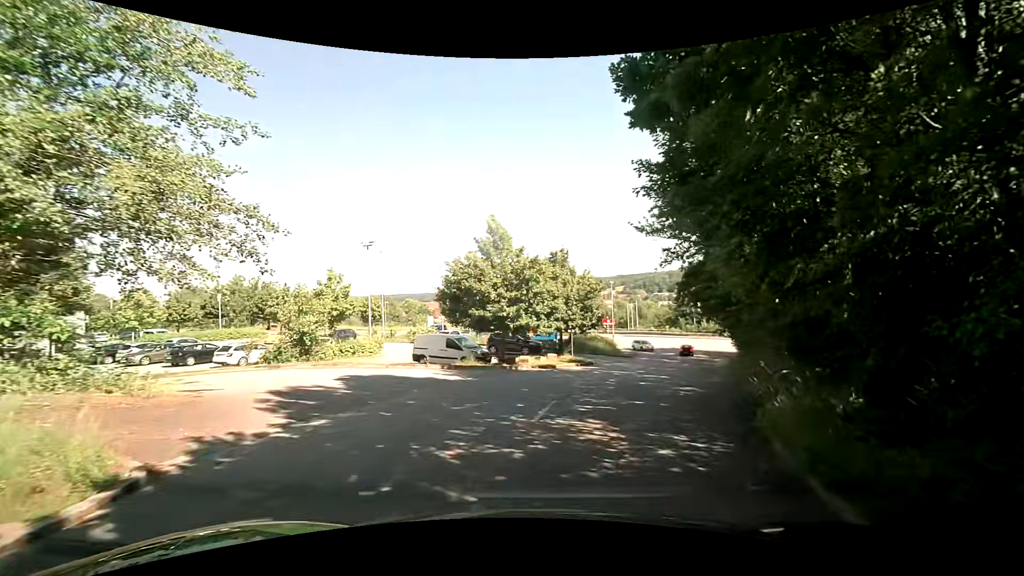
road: residential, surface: asphalt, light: Day
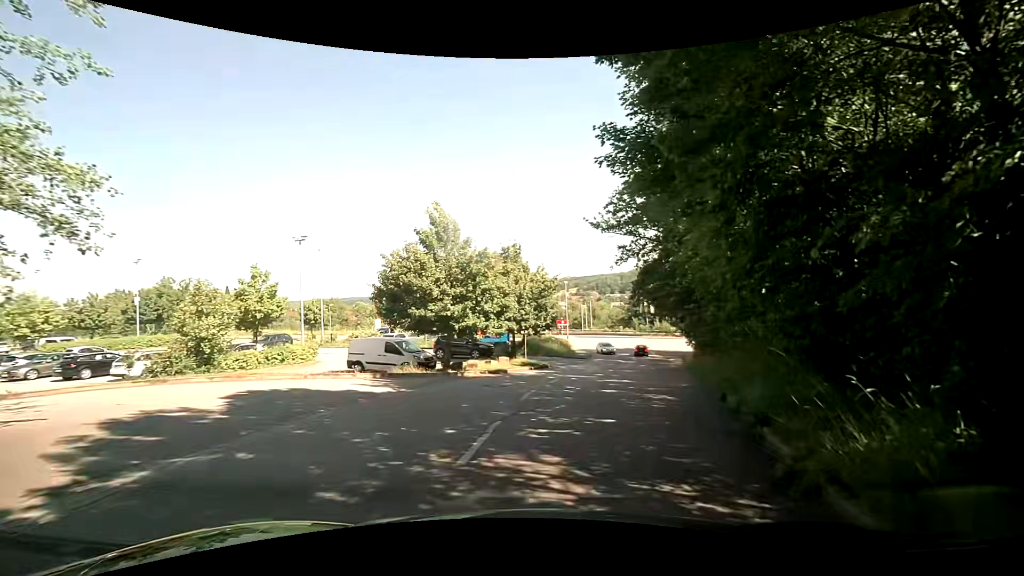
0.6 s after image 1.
(+0.2, +2.7) m; +6°
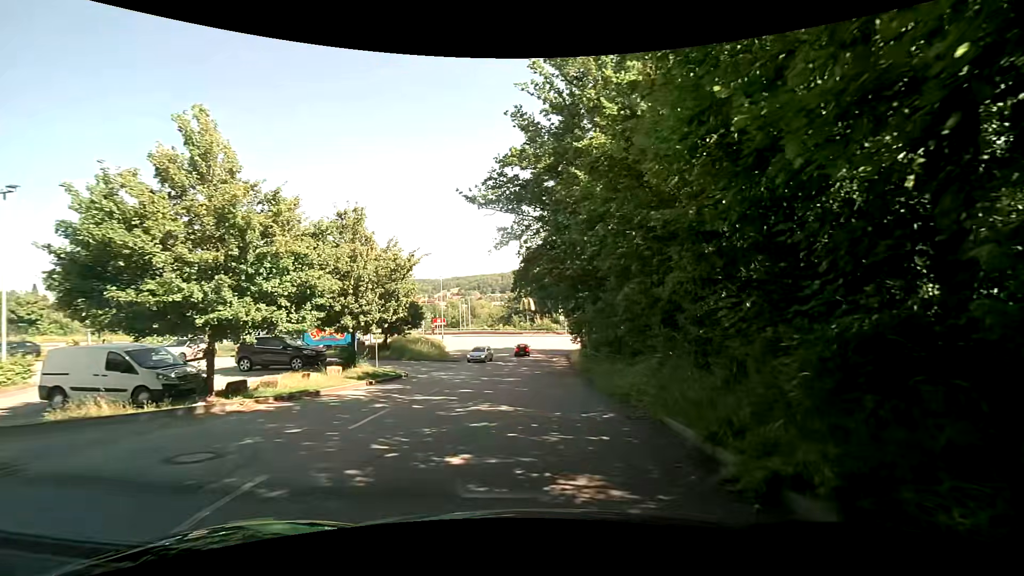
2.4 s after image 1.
(+1.2, +8.6) m; +13°
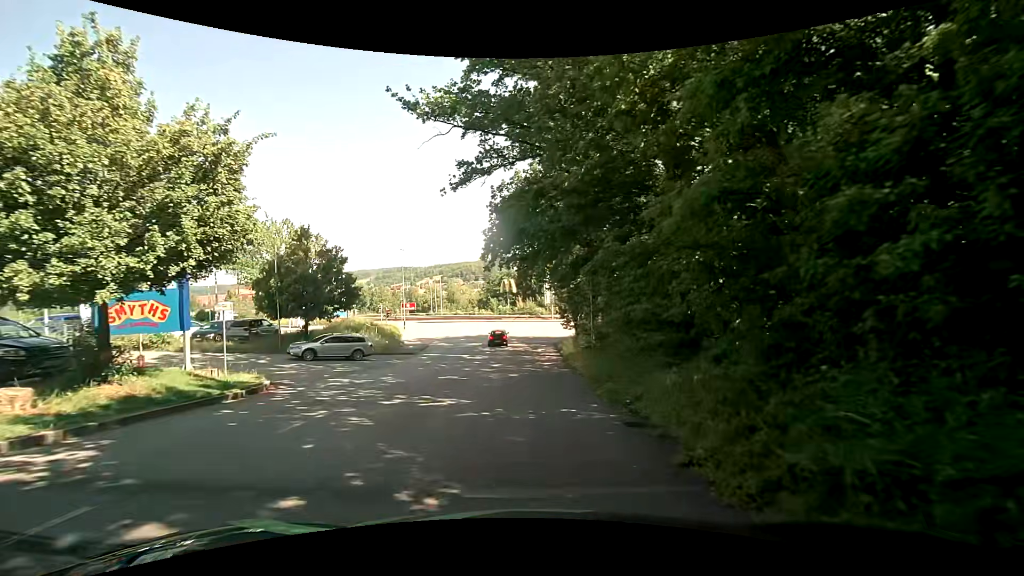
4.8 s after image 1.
(+0.8, +12.9) m; +3°
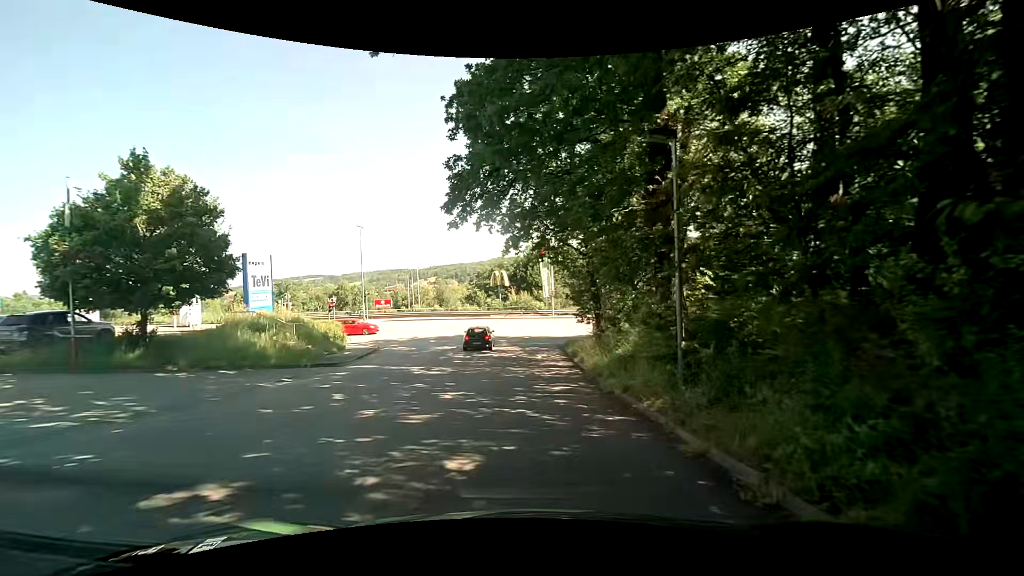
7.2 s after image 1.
(+0.1, +13.9) m; +2°
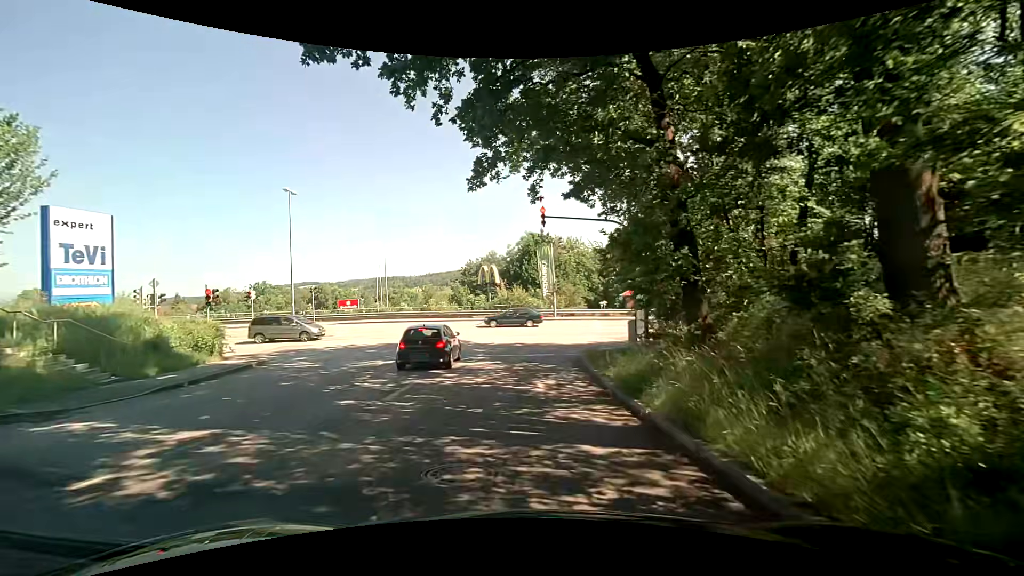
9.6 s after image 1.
(-0.1, +13.7) m; 0°
